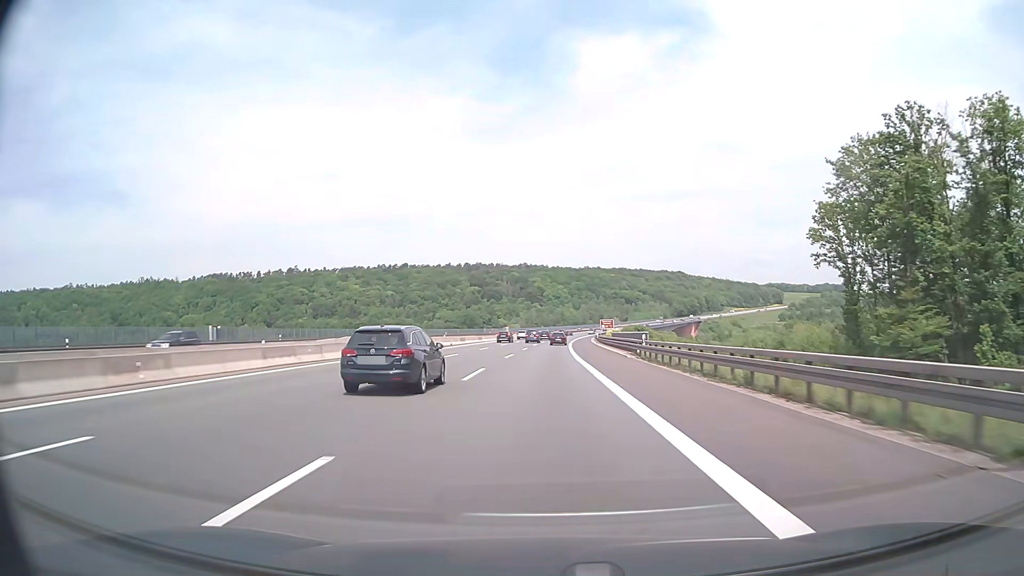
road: motorway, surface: asphalt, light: Day
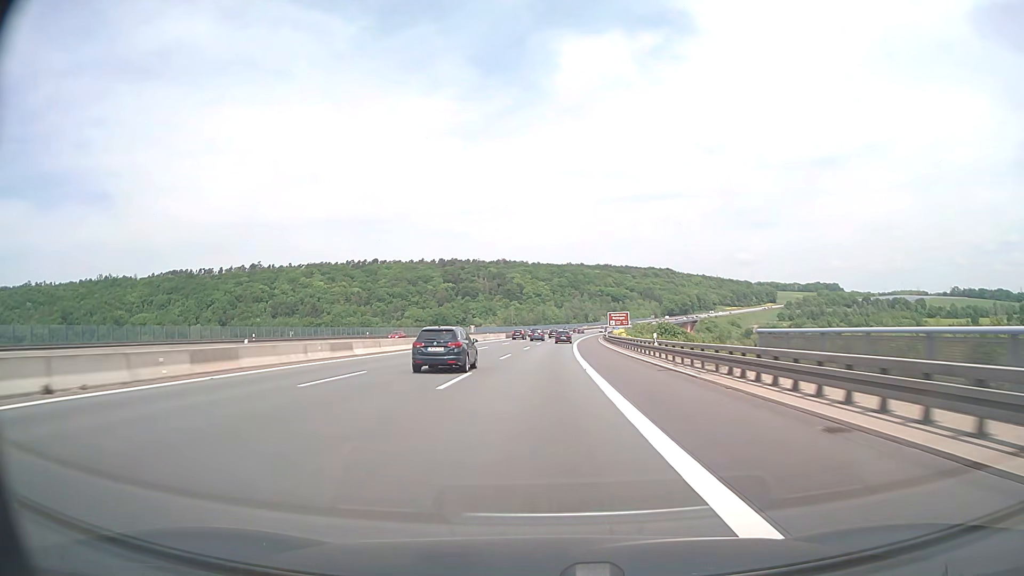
(+0.9, +57.1) m; +2°
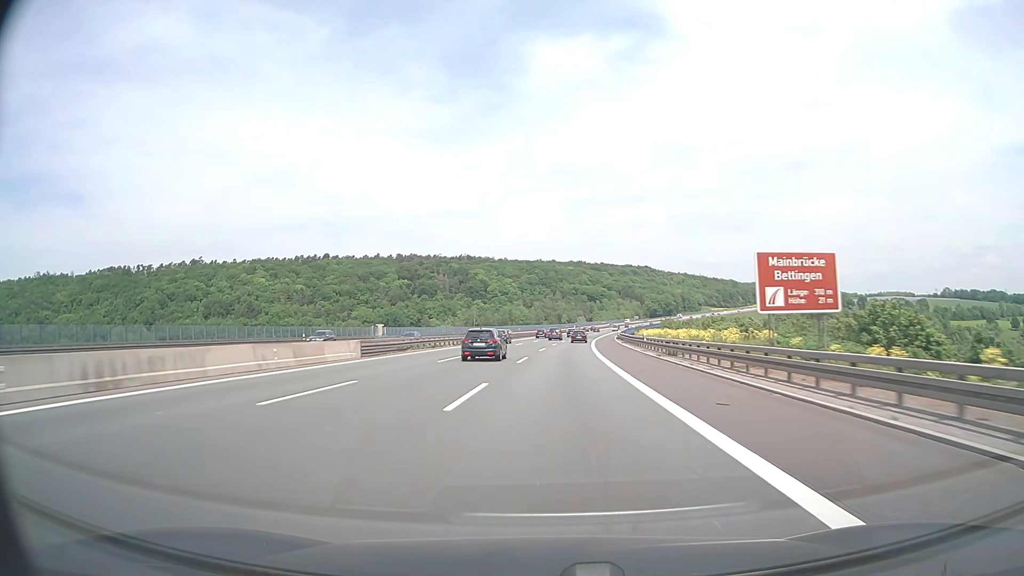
(+1.5, +76.0) m; +3°
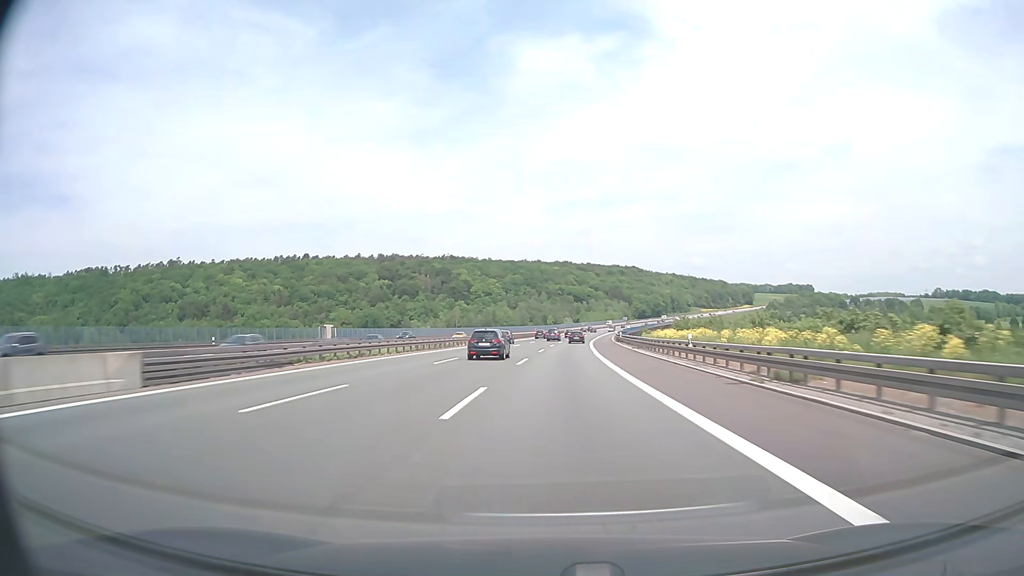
(+0.2, +19.0) m; +1°
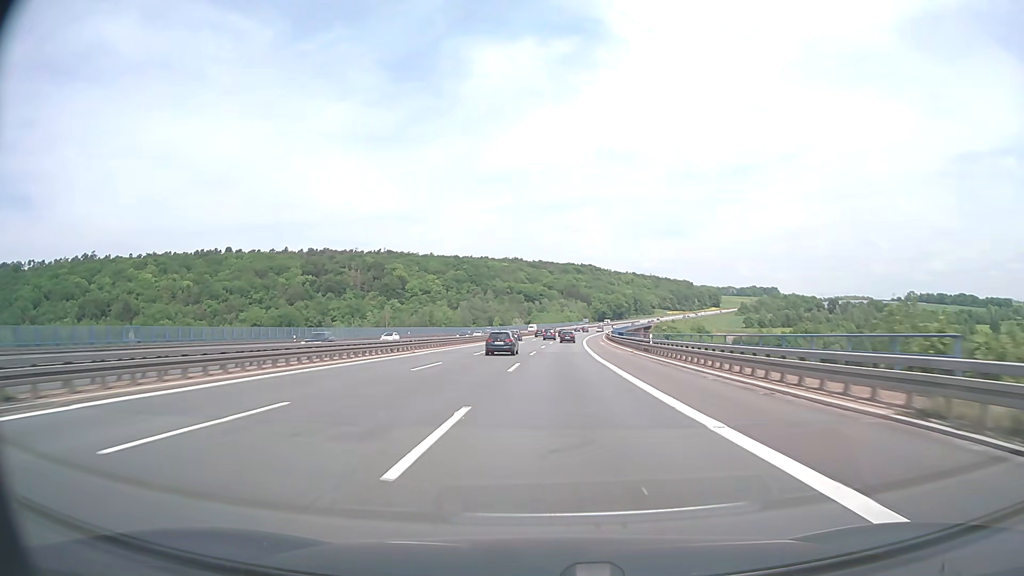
(+2.9, +75.9) m; +4°
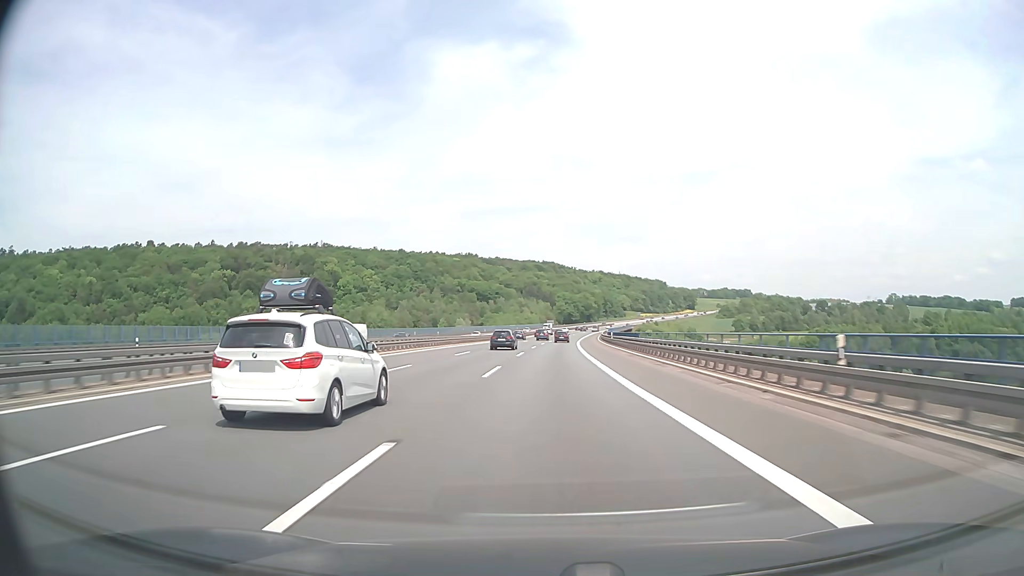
(+2.7, +75.9) m; +4°
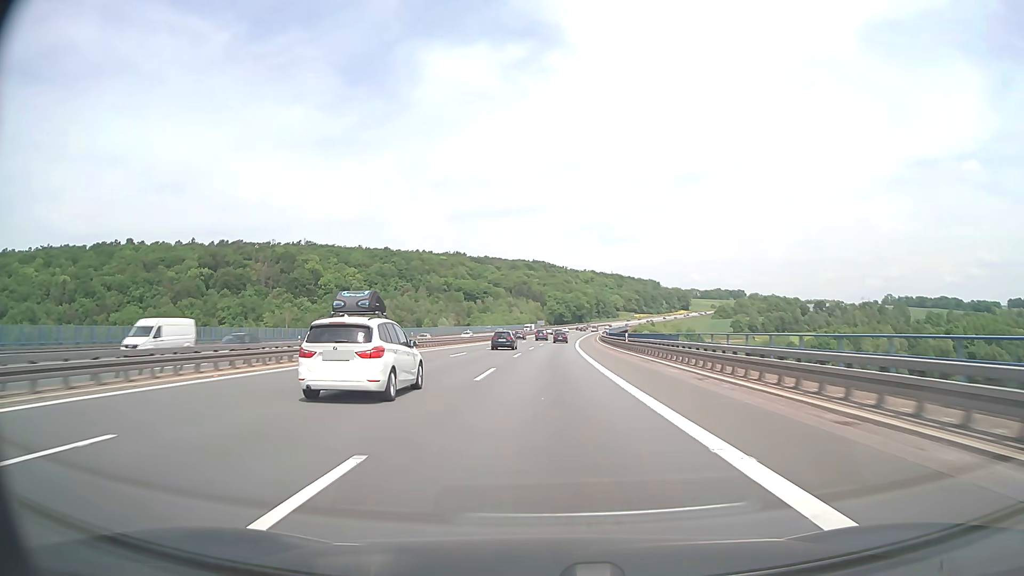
(+0.1, +19.0) m; +1°
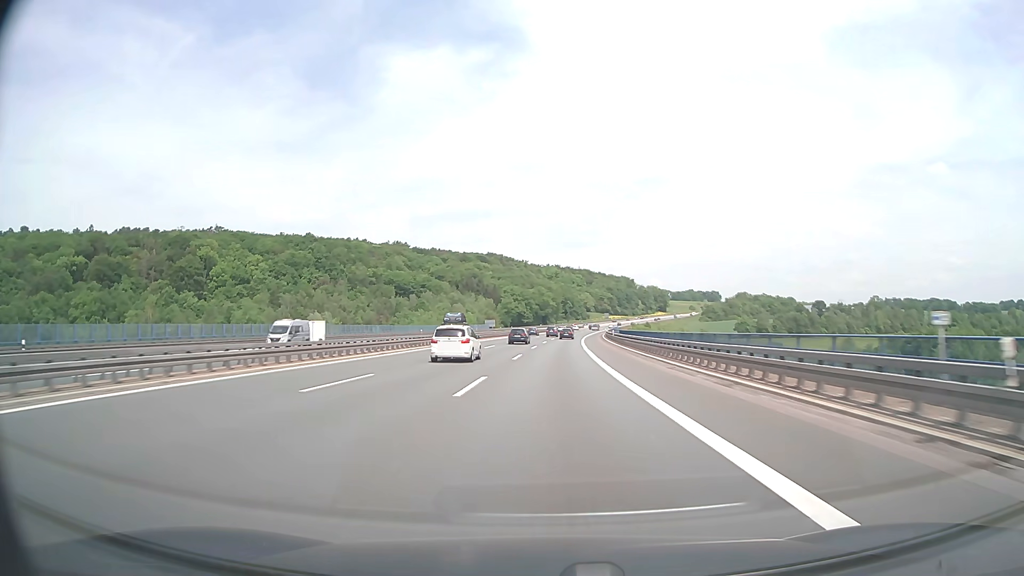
(+2.8, +94.8) m; +3°
(0, +10) (0, +20) (0, +30) (+1, +40) (+1, +50) (+1, +60) (+2, +70) (+3, +80) (+3, +90) (+4, +100) m
